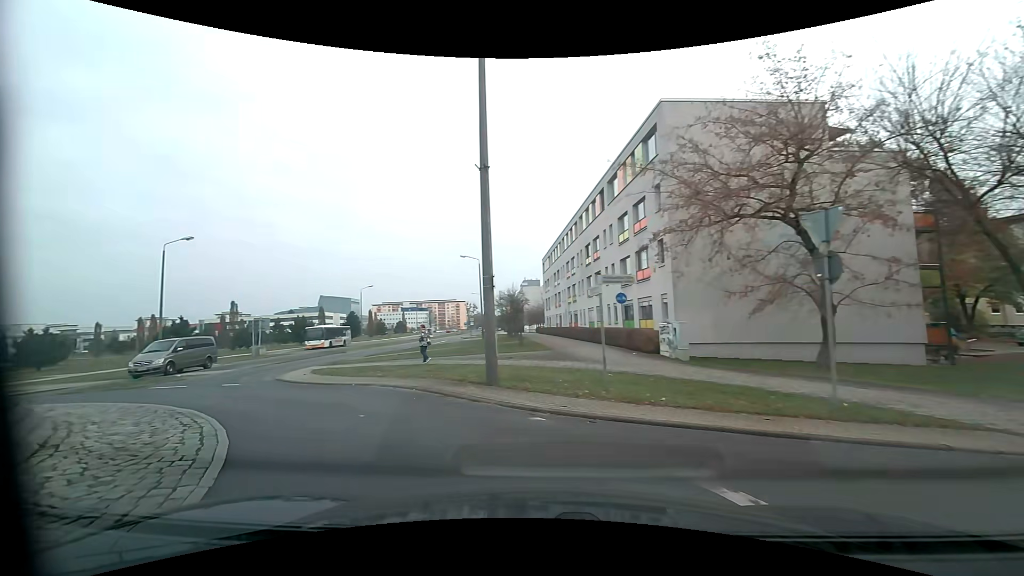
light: Day
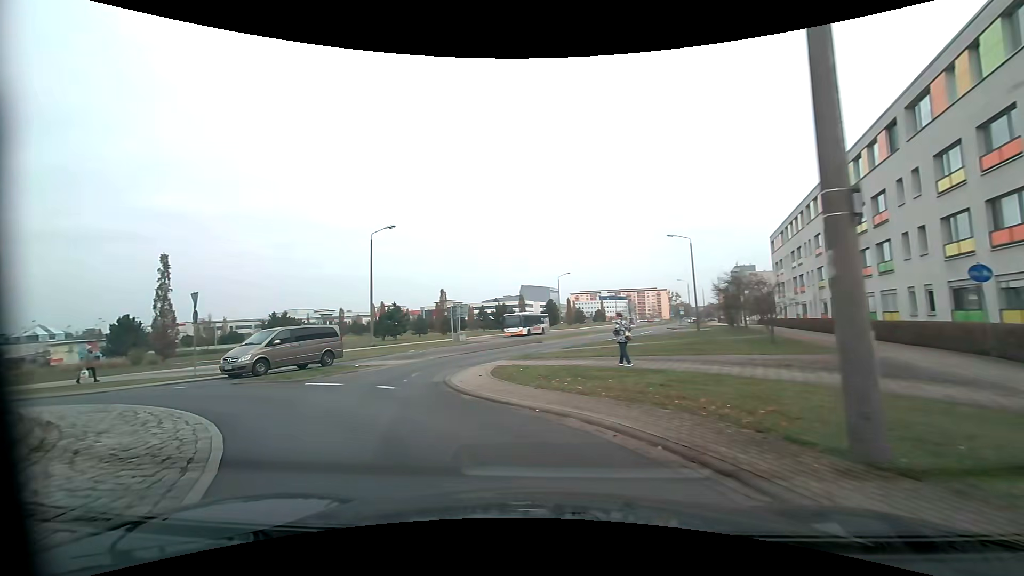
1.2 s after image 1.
(-1.1, +6.4) m; -21°
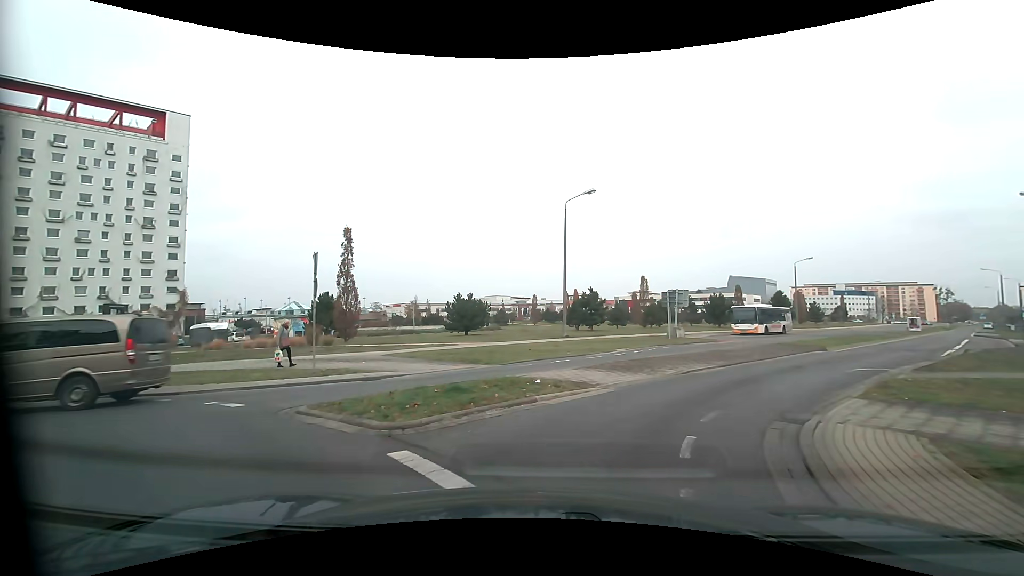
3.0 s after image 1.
(-2.5, +9.9) m; -20°
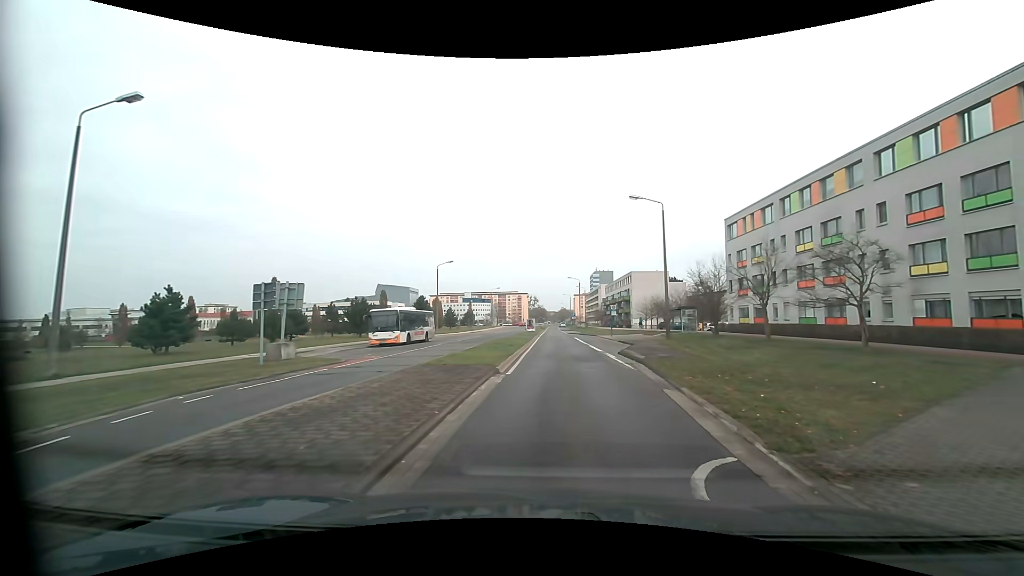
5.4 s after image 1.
(+4.8, +13.7) m; +39°
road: tertiary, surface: asphalt
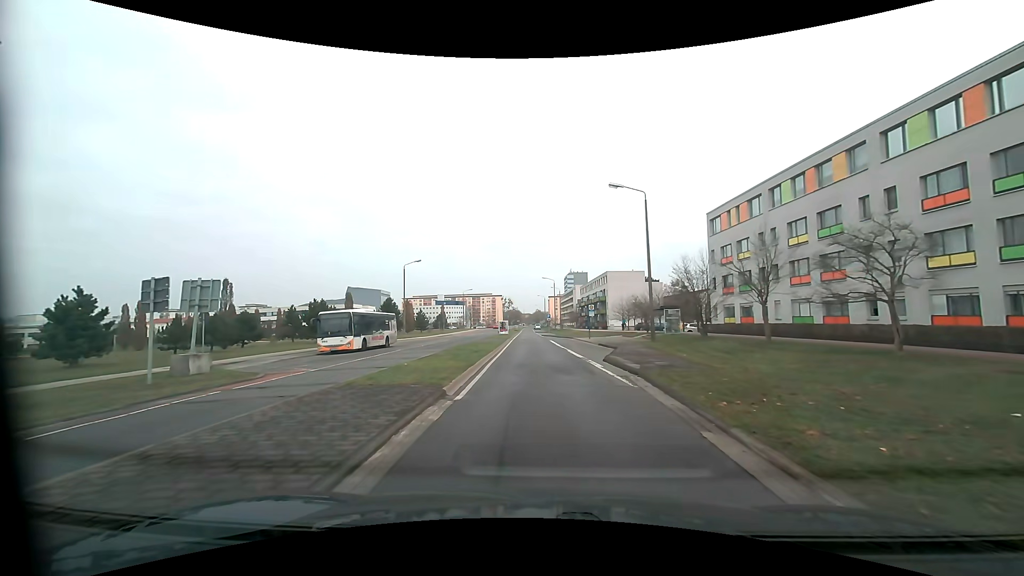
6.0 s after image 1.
(+0.1, +4.4) m; +3°
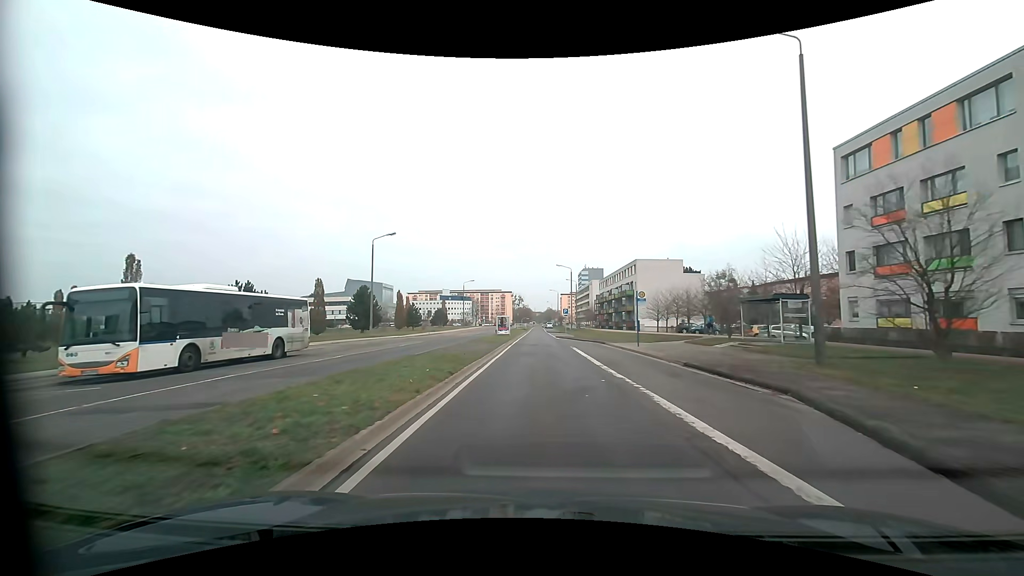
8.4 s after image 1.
(-0.4, +20.2) m; -2°
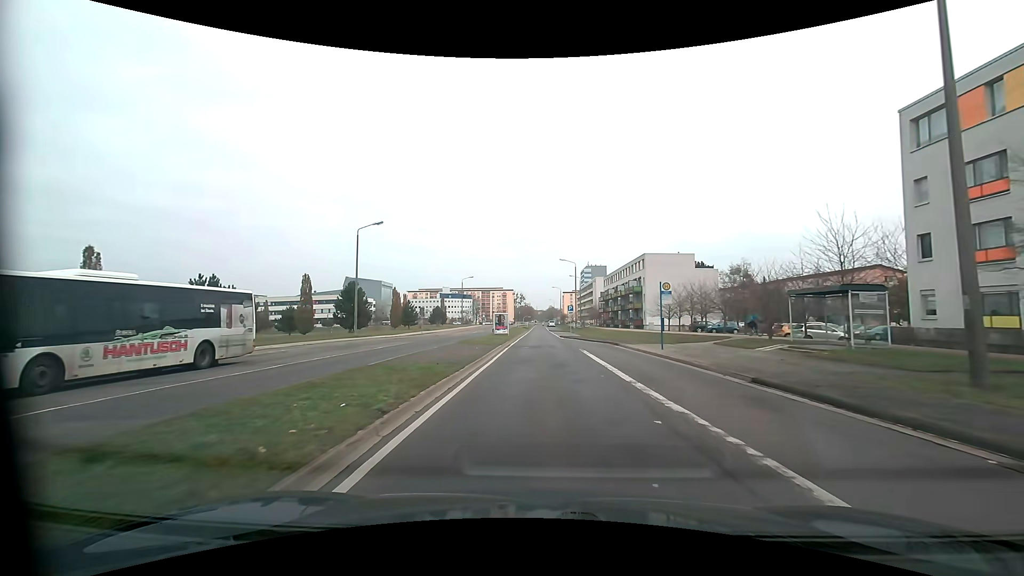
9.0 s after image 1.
(0.0, +5.5) m; 0°
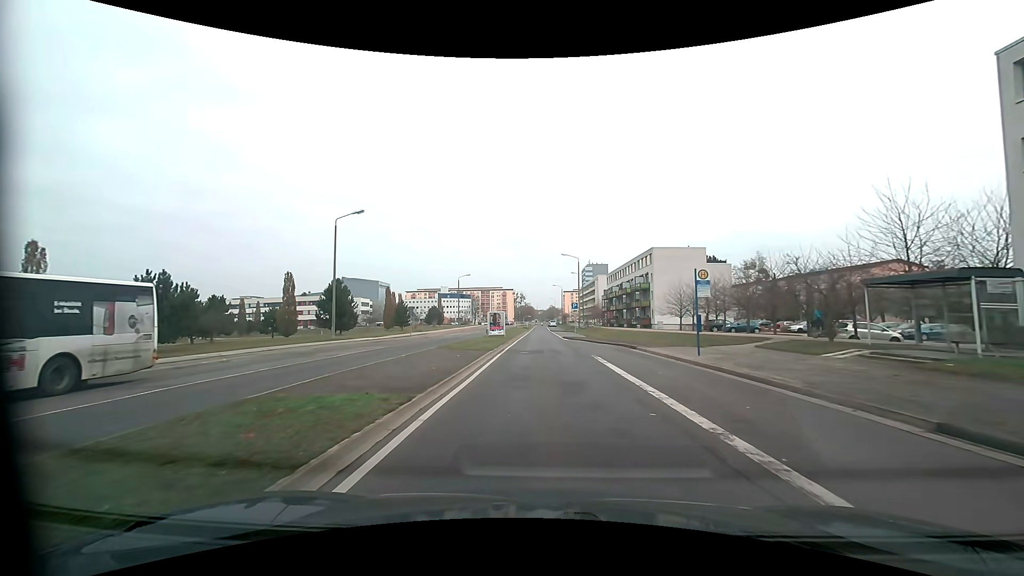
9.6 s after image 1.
(0.0, +5.7) m; 0°
(0, +10) (0, +20) (0, +30) (0, +40) (0, +50) (0, +60) (0, +70) (0, +80) (0, +90) (0, +100) m
